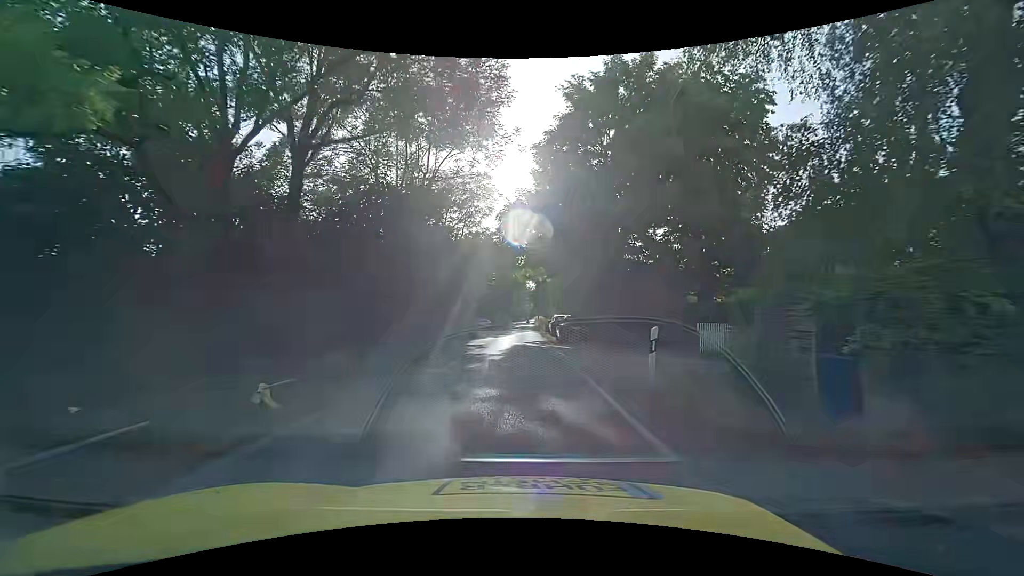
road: unclassified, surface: asphalt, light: Day
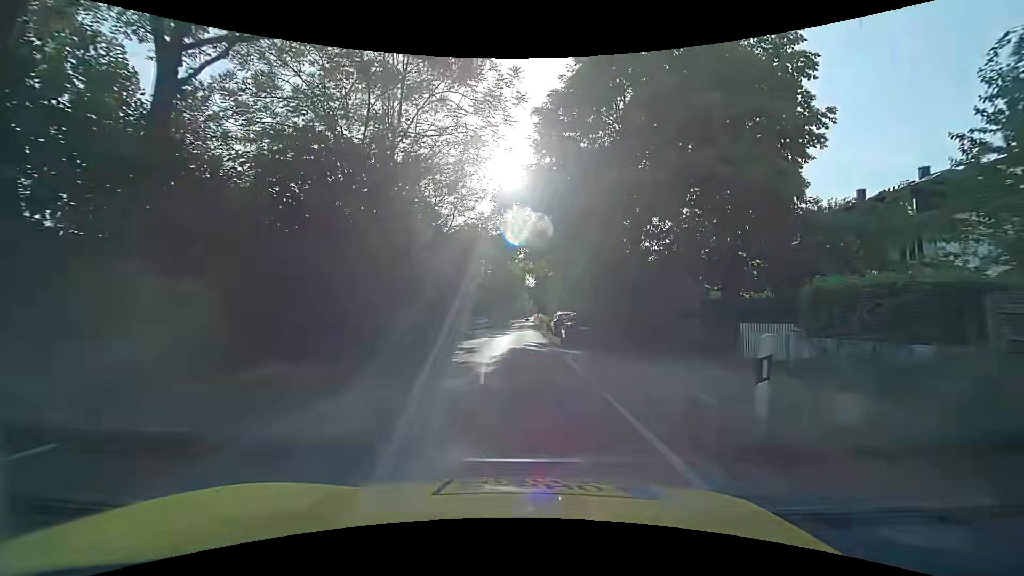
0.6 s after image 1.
(0.0, +4.3) m; +1°
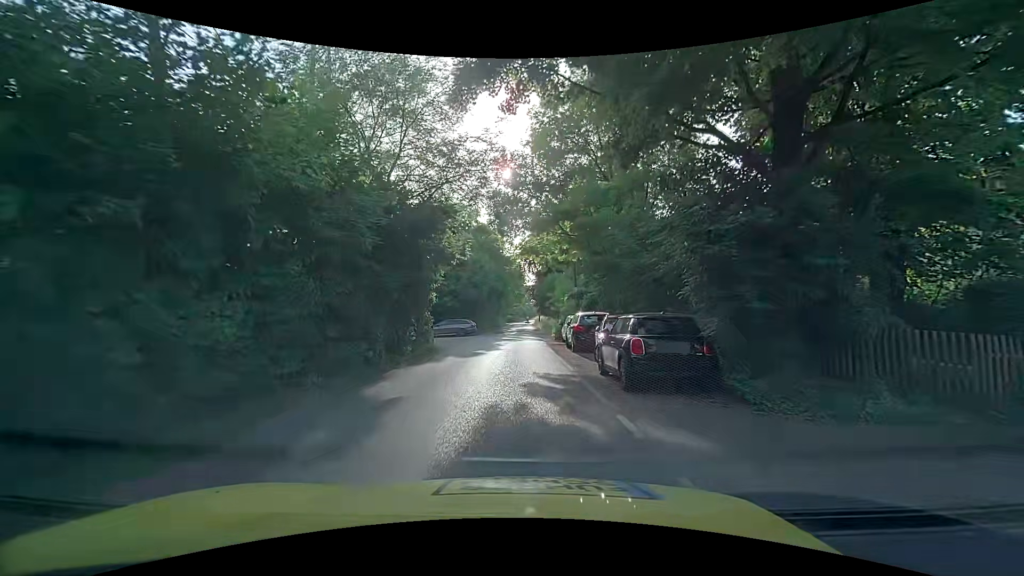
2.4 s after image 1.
(-0.2, +12.9) m; 0°
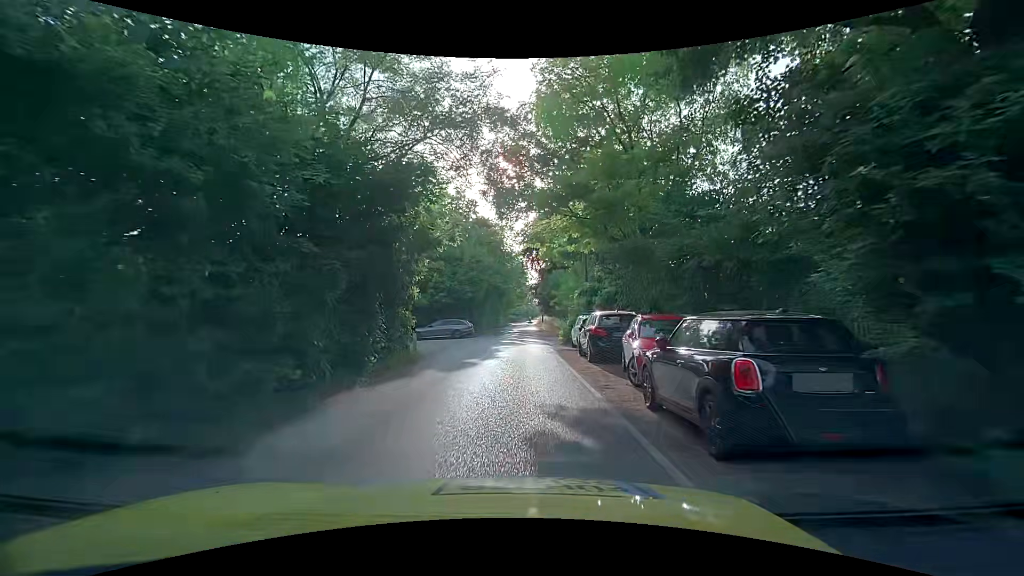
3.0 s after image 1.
(0.0, +4.3) m; 0°
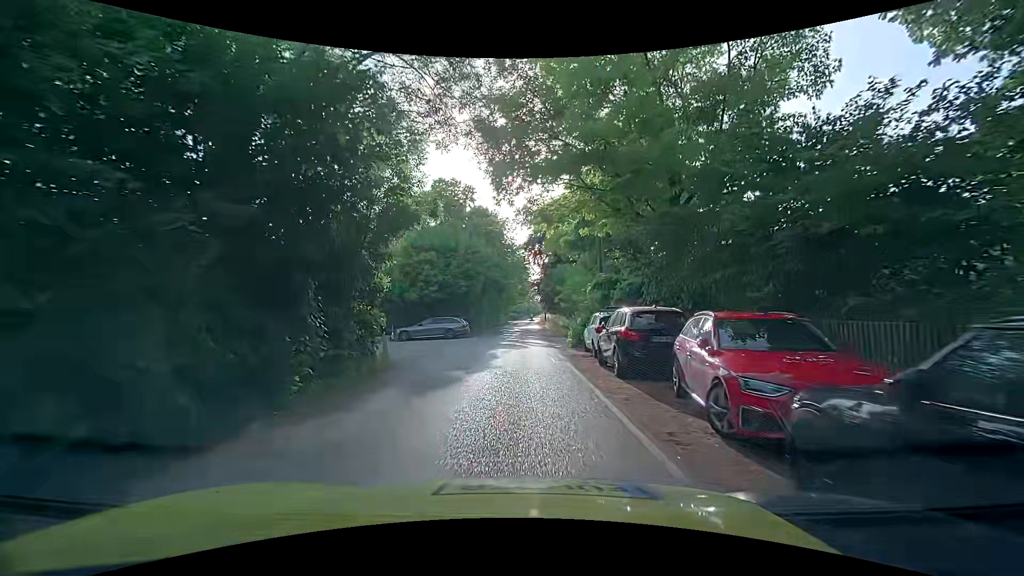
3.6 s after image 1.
(-0.1, +4.3) m; -2°
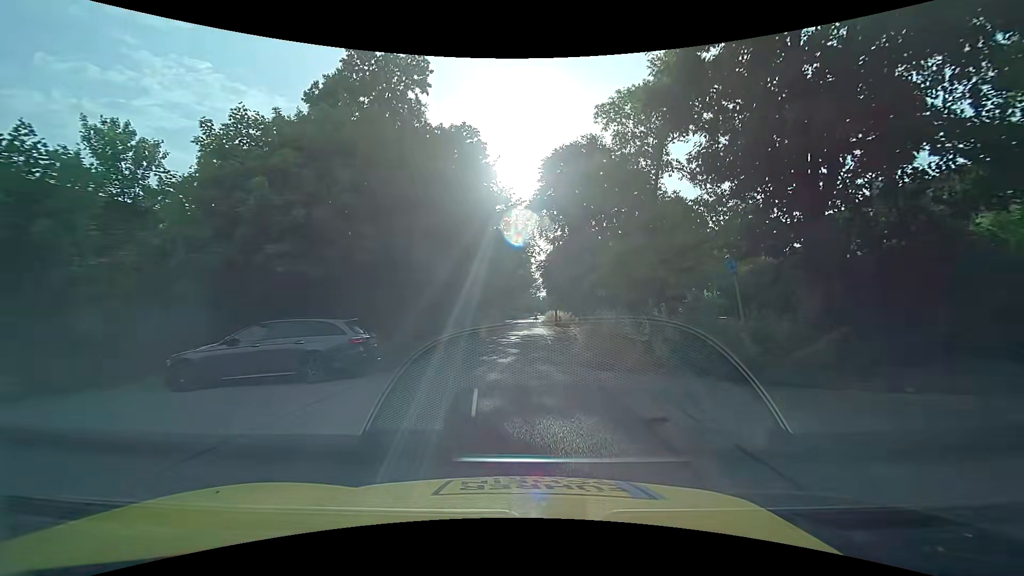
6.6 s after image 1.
(+0.3, +21.3) m; 0°
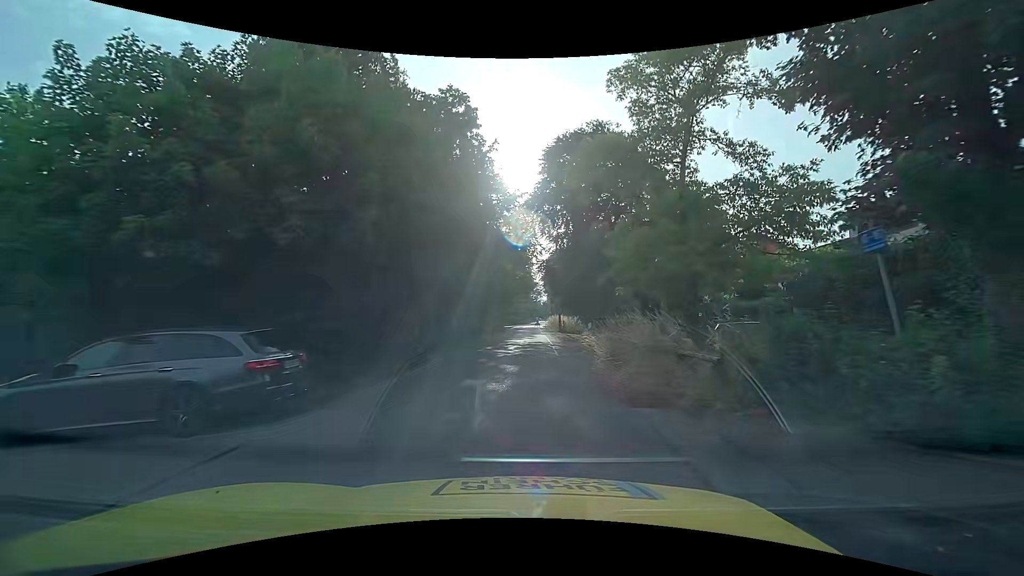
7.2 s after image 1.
(0.0, +4.2) m; -2°
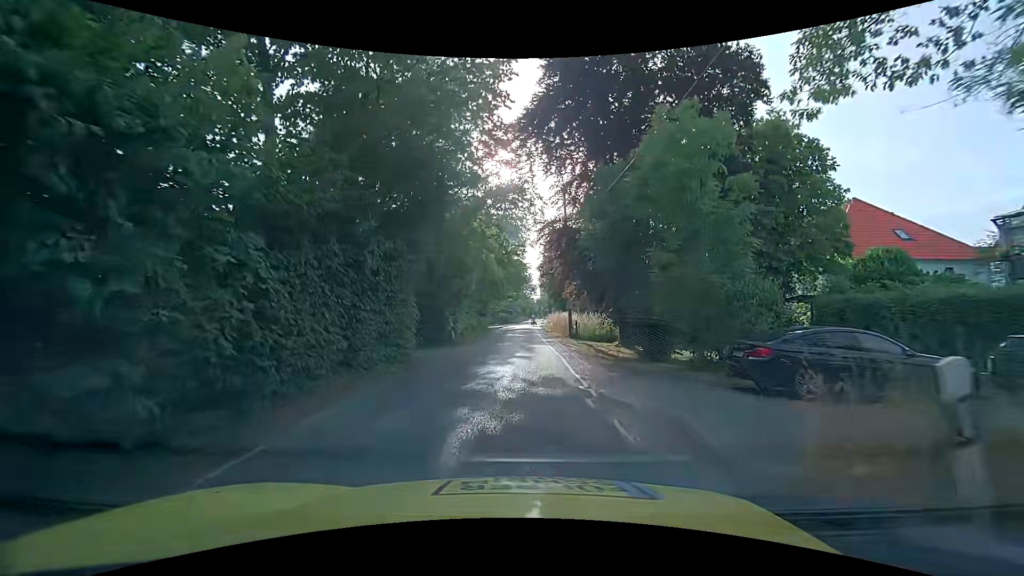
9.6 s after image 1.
(+0.6, +16.8) m; +2°
(0, +10) (0, +20) (0, +30) (+1, +40) (+1, +50) (+1, +60) (+1, +70) (+1, +80) (+2, +90) (+3, +100) m
